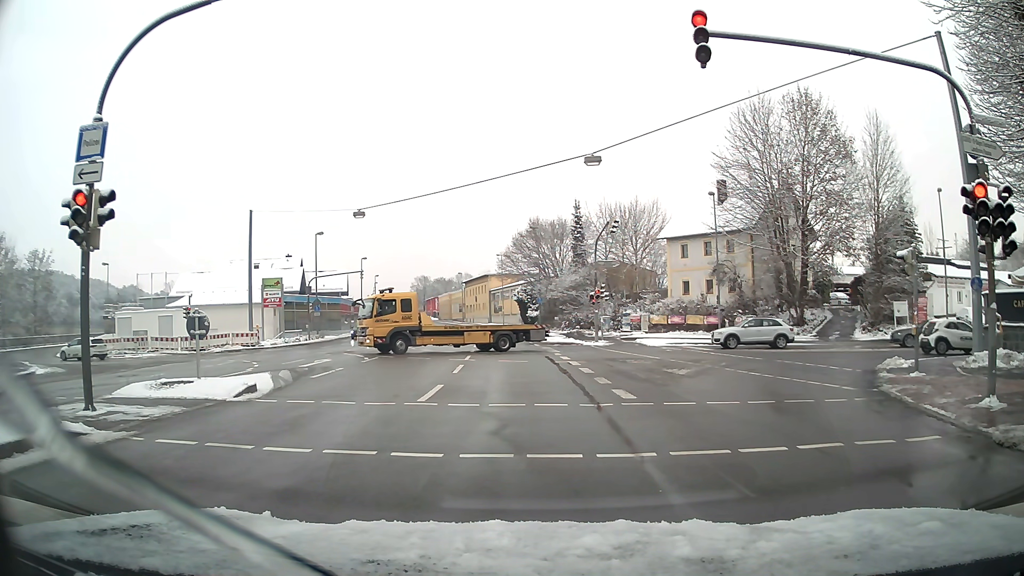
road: primary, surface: asphalt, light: Day
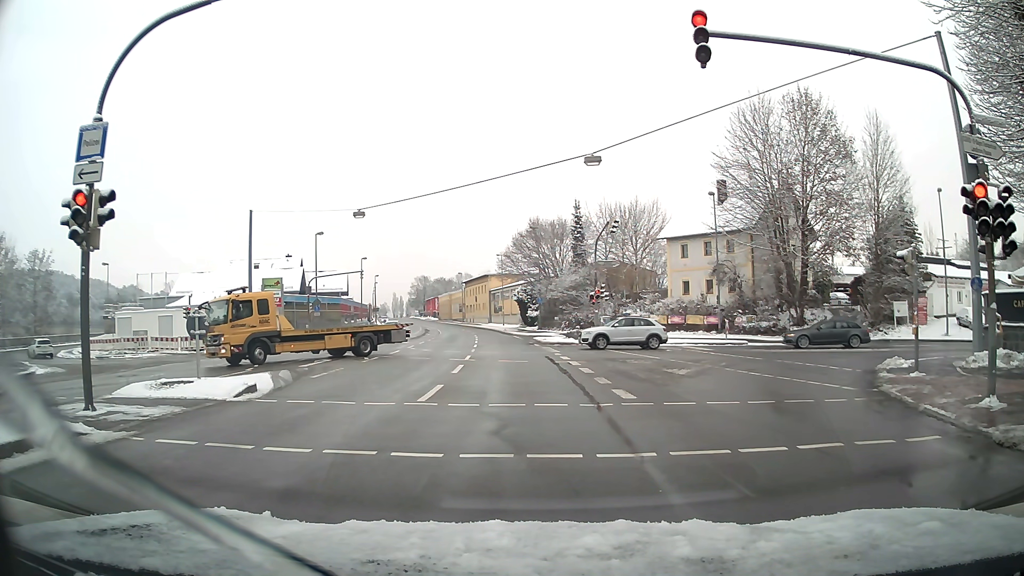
(0.0, 0.0) m; 0°
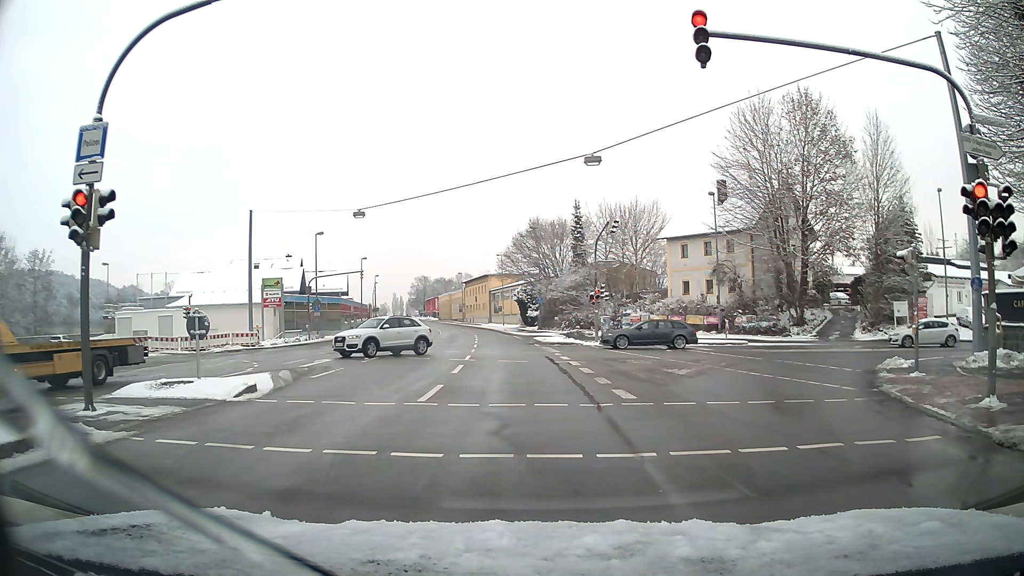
(0.0, 0.0) m; 0°
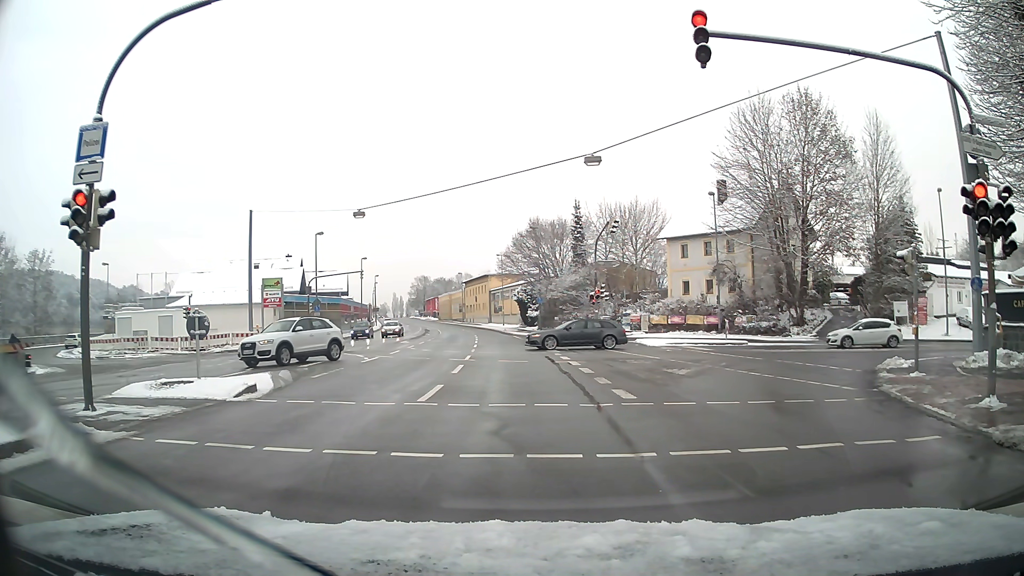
(0.0, 0.0) m; 0°
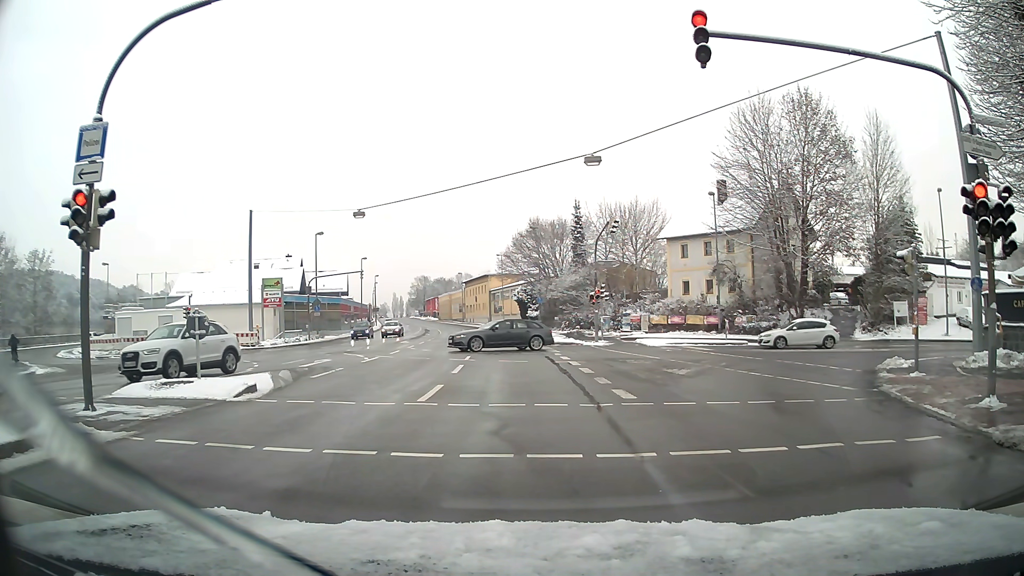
(0.0, 0.0) m; 0°
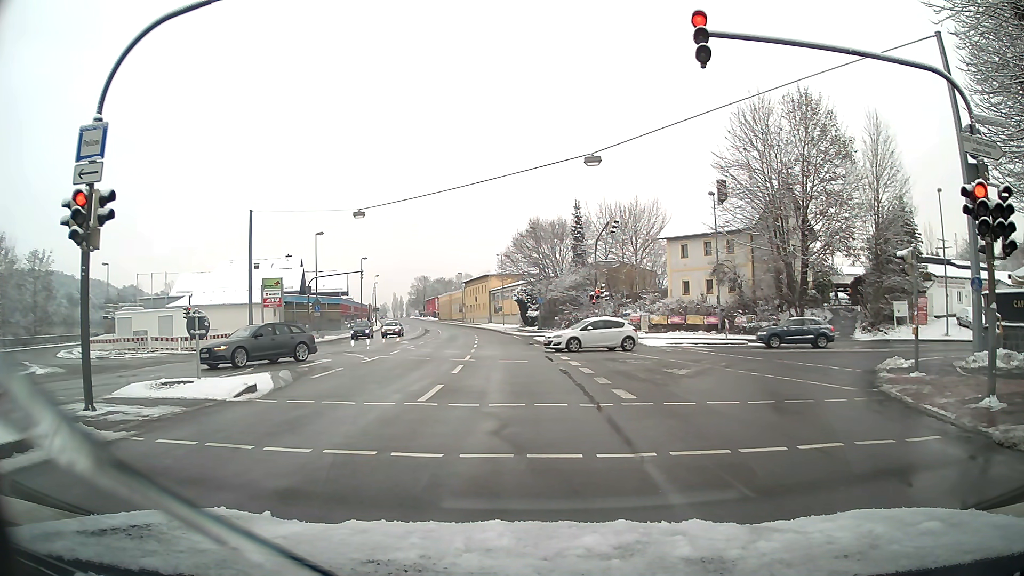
(0.0, 0.0) m; 0°
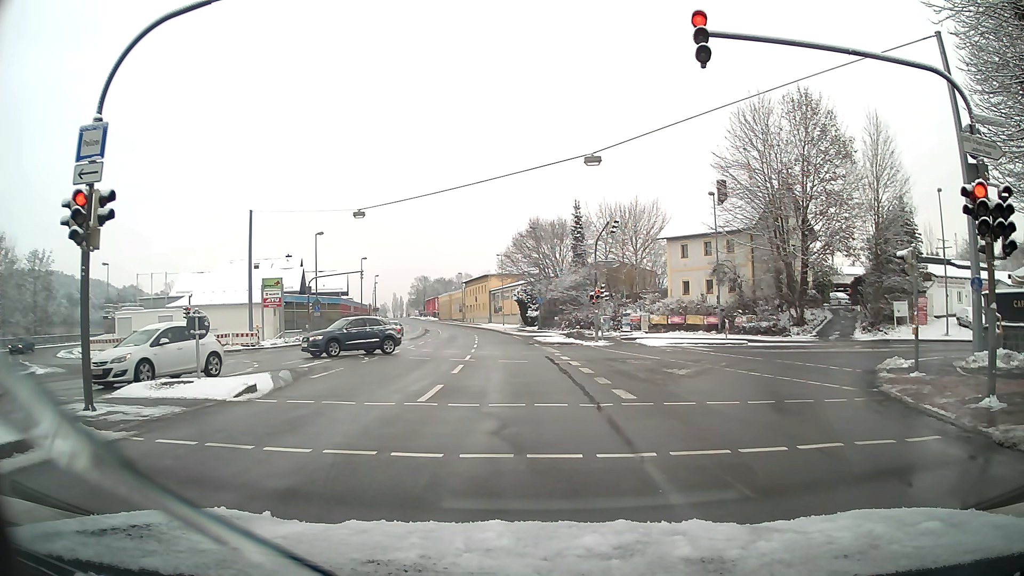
(0.0, 0.0) m; 0°
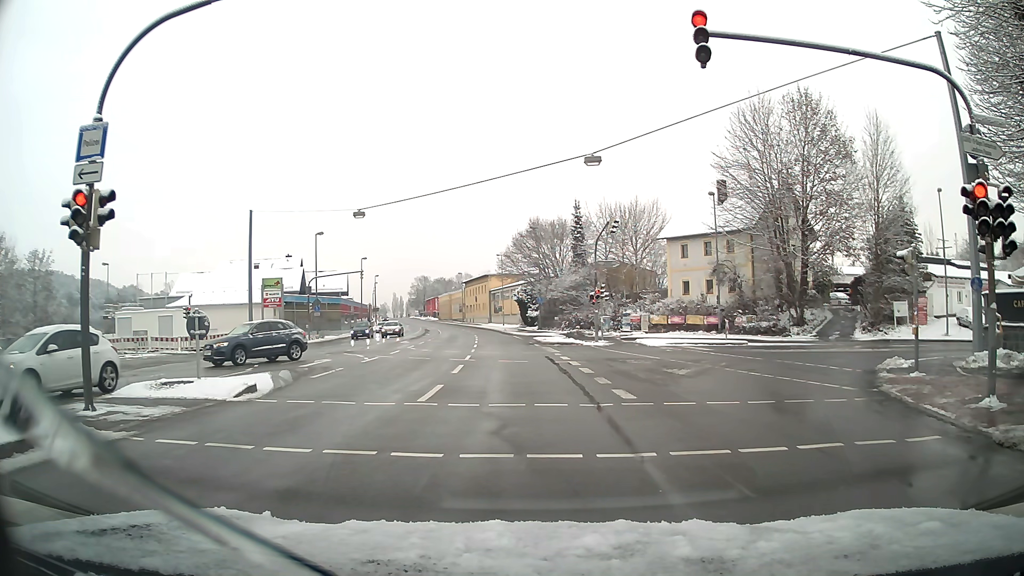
(0.0, 0.0) m; 0°
(0, +10) (-1, +20) (-1, +30) (-2, +40) (-3, +50) (-4, +60) (-5, +70) (-6, +80) (-8, +90) (-10, +99) m
